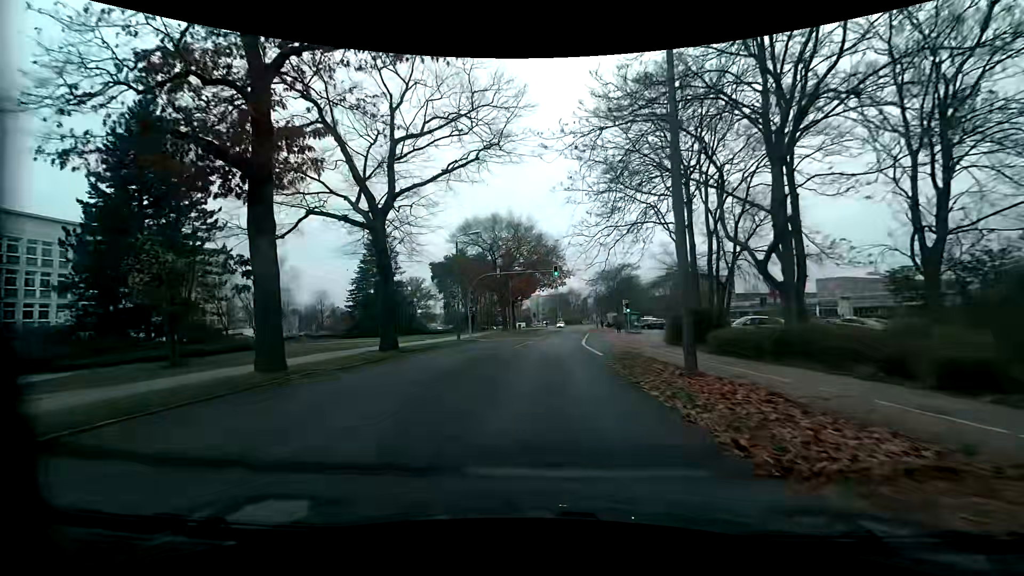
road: tertiary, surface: asphalt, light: Day
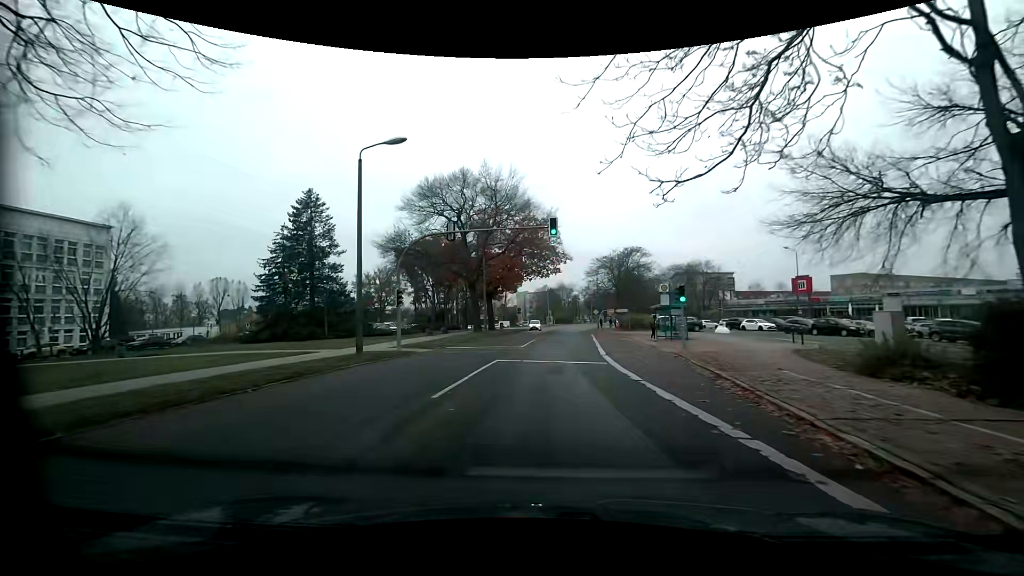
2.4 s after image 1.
(0.0, +20.3) m; 0°
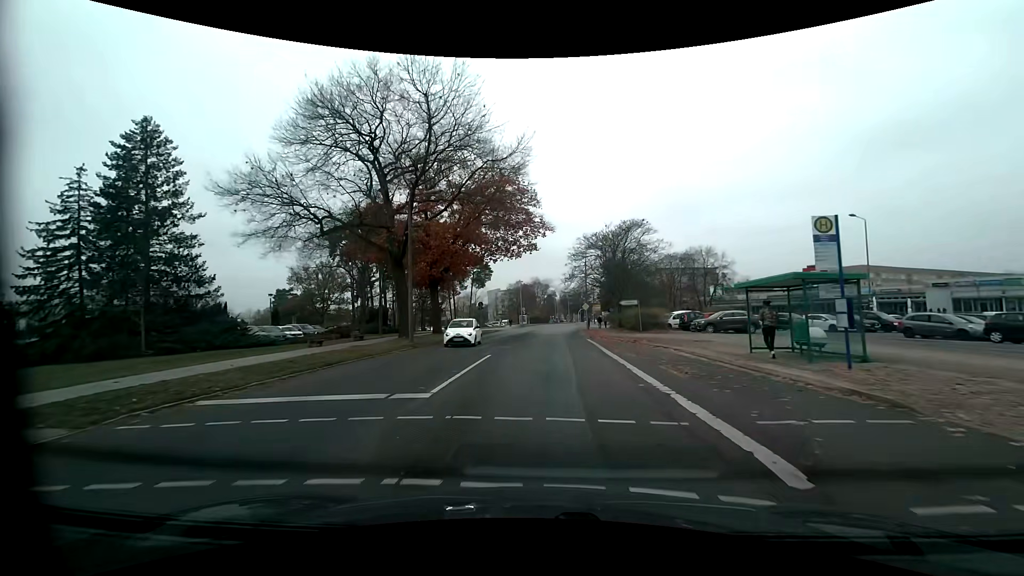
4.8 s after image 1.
(+0.7, +20.2) m; +4°
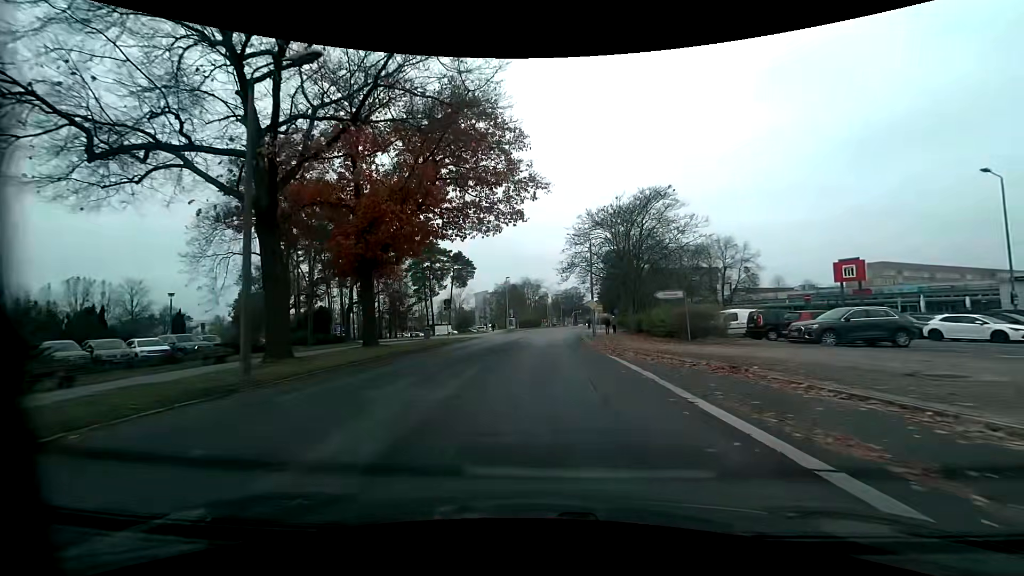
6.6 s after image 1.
(+0.2, +15.2) m; +1°
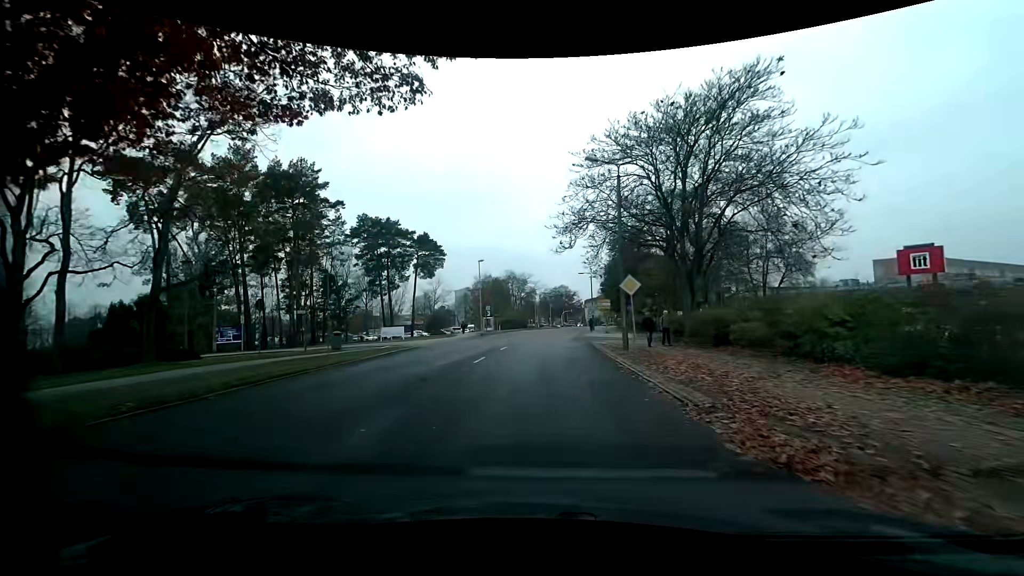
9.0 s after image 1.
(+0.3, +20.5) m; +2°
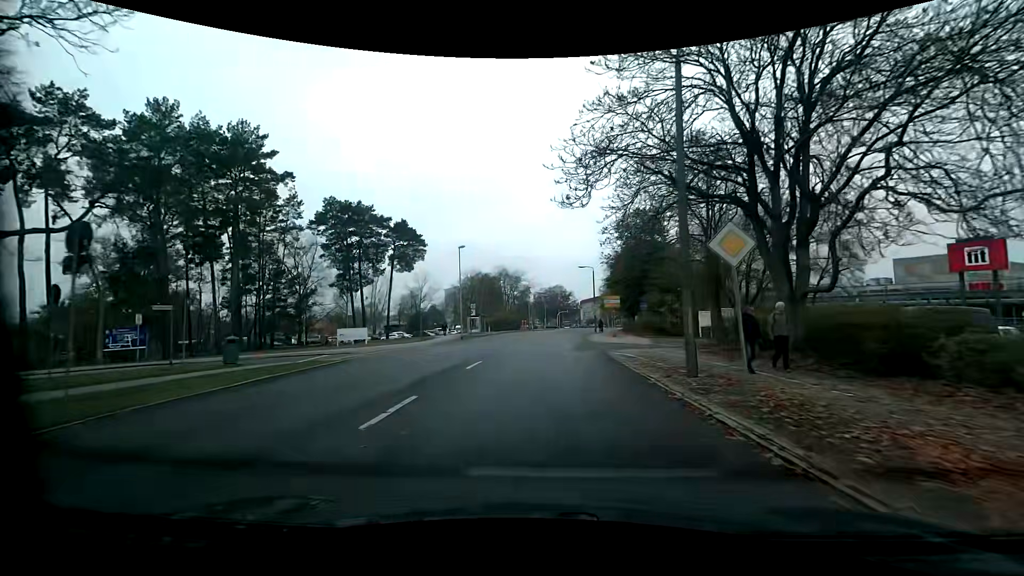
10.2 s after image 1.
(0.0, +10.3) m; 0°
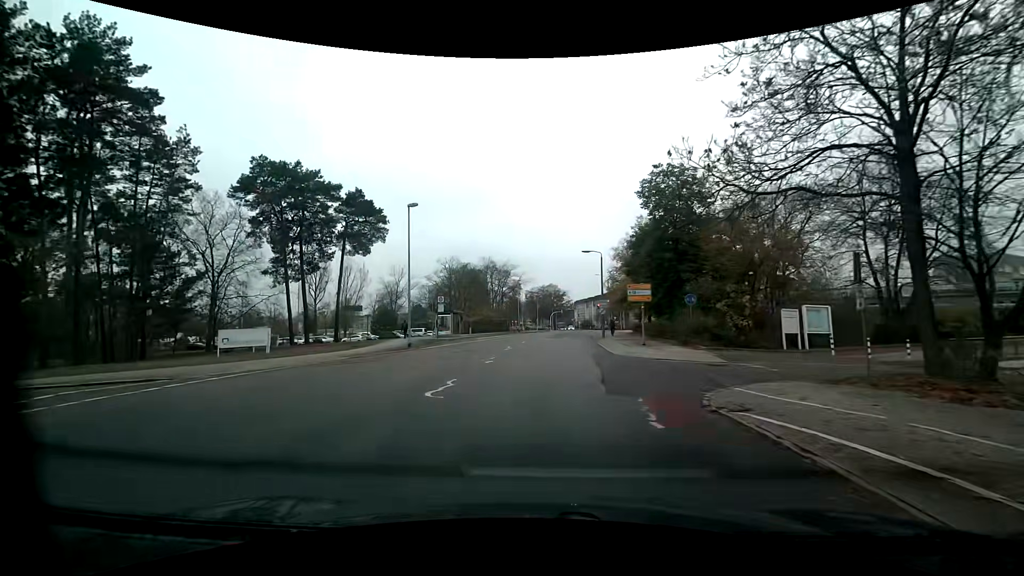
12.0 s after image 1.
(+0.1, +15.4) m; +1°
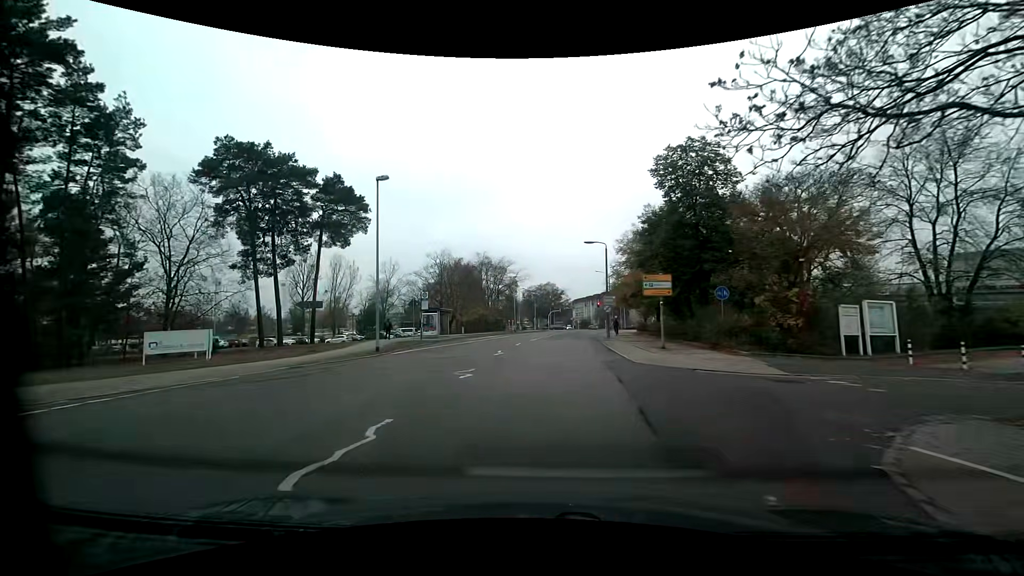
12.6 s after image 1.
(0.0, +5.3) m; 0°
